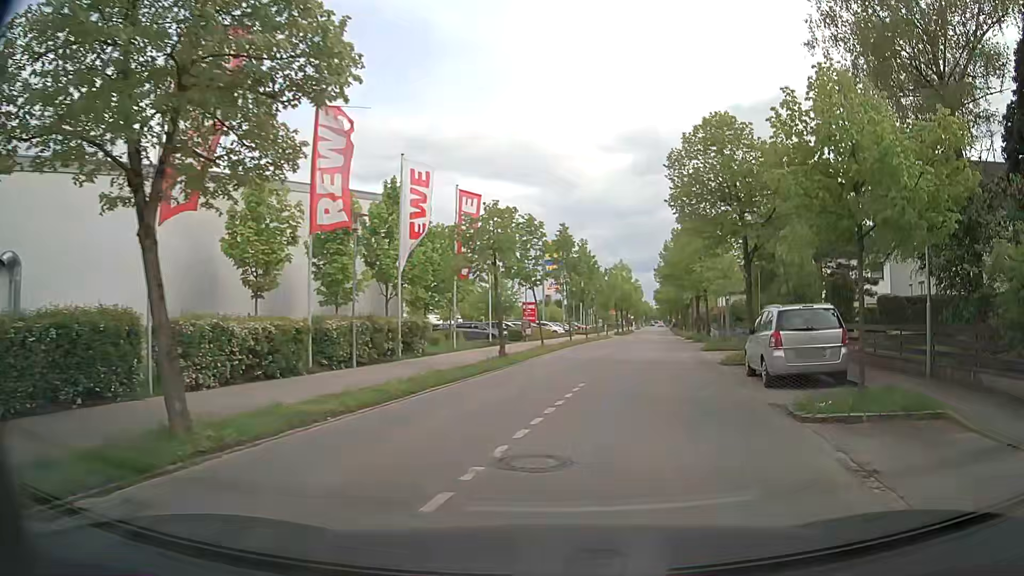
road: residential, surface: asphalt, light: Day
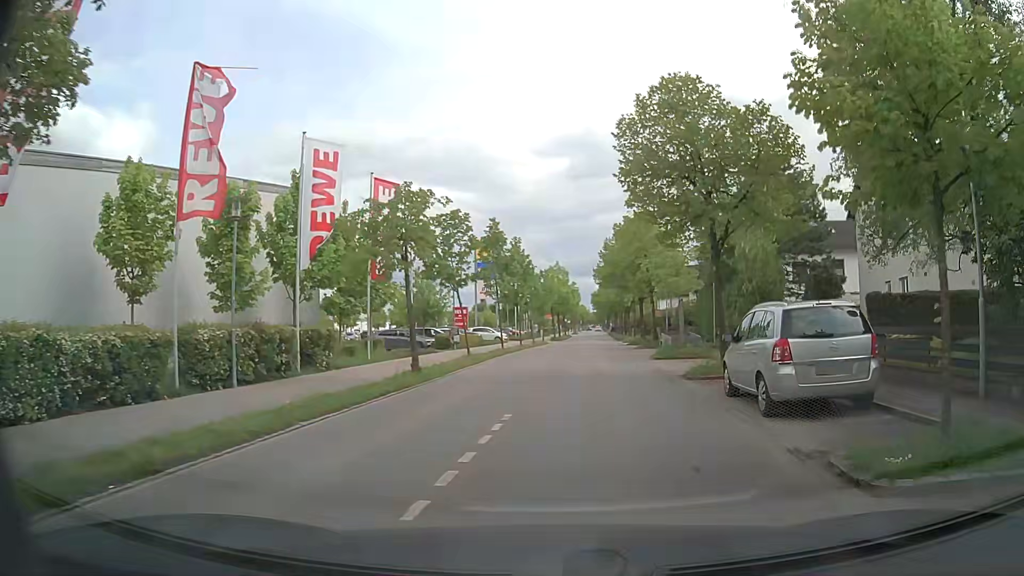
(+0.2, +3.9) m; +5°
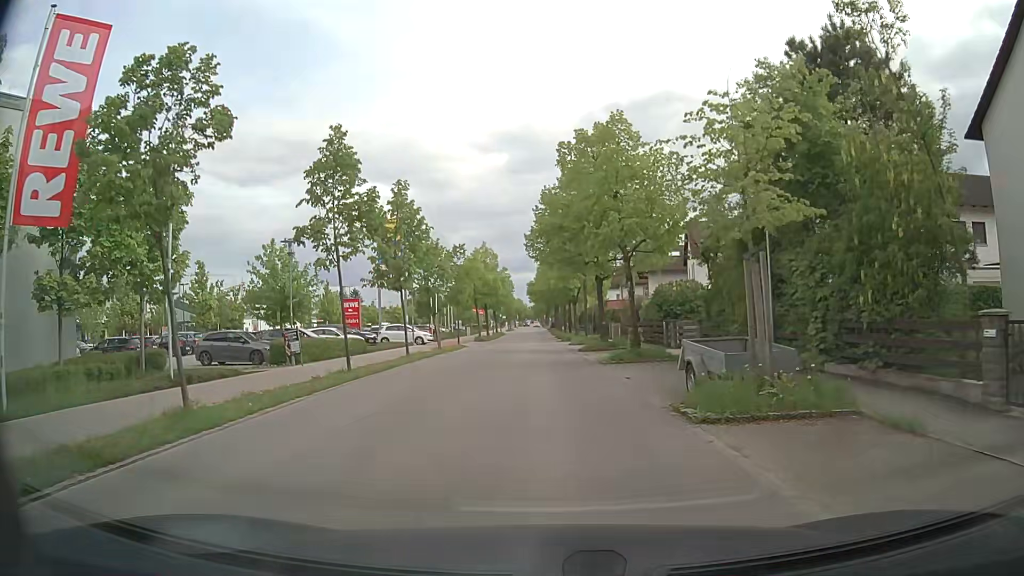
(+1.3, +17.0) m; +5°
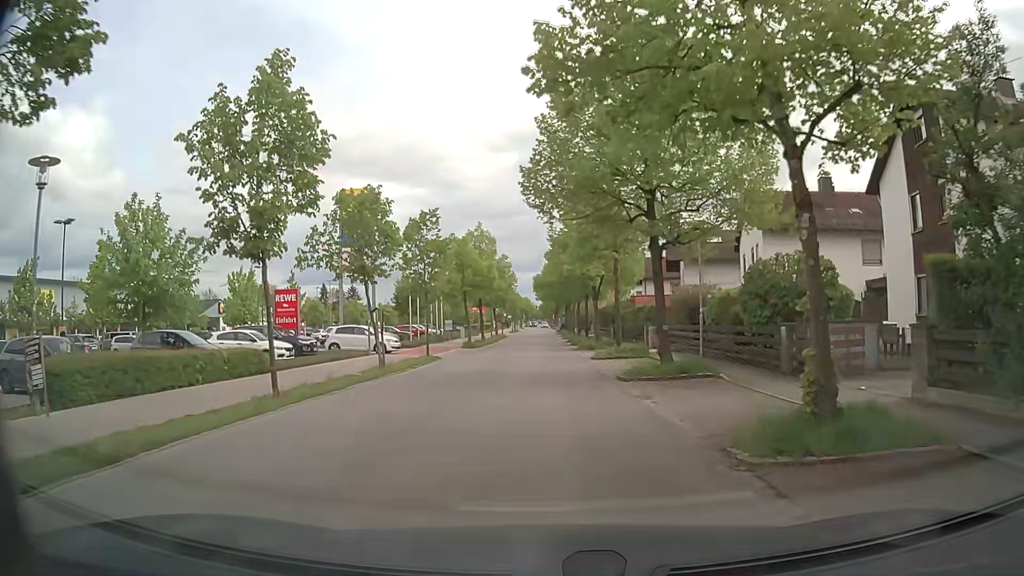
(0.0, +14.2) m; 0°
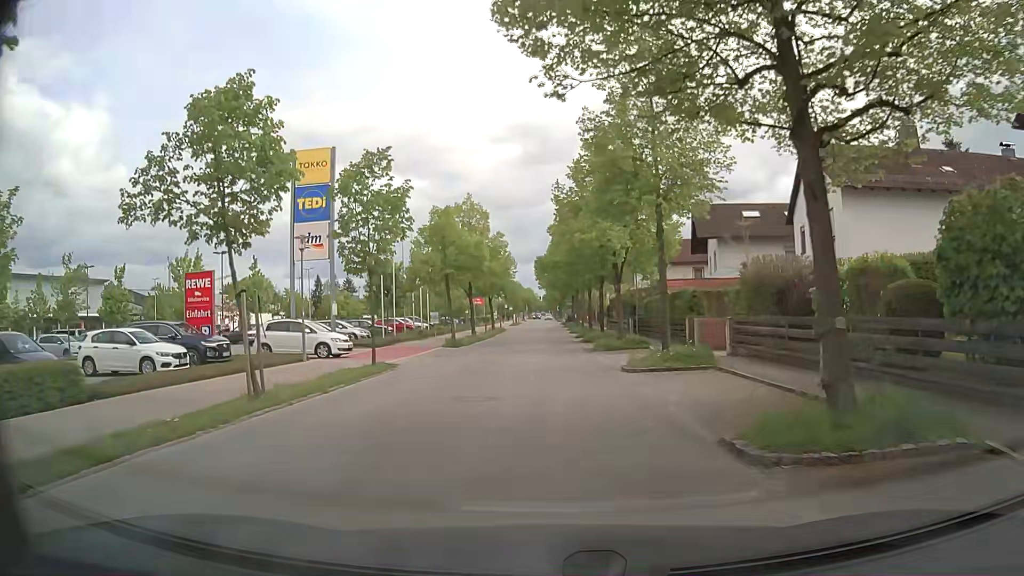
(0.0, +10.0) m; -1°
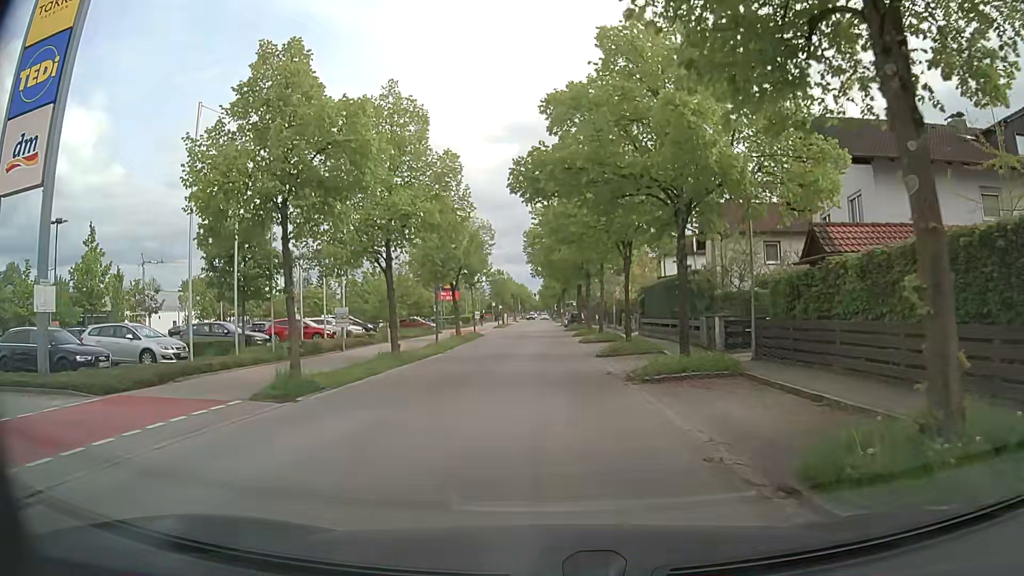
(+0.2, +23.3) m; +1°
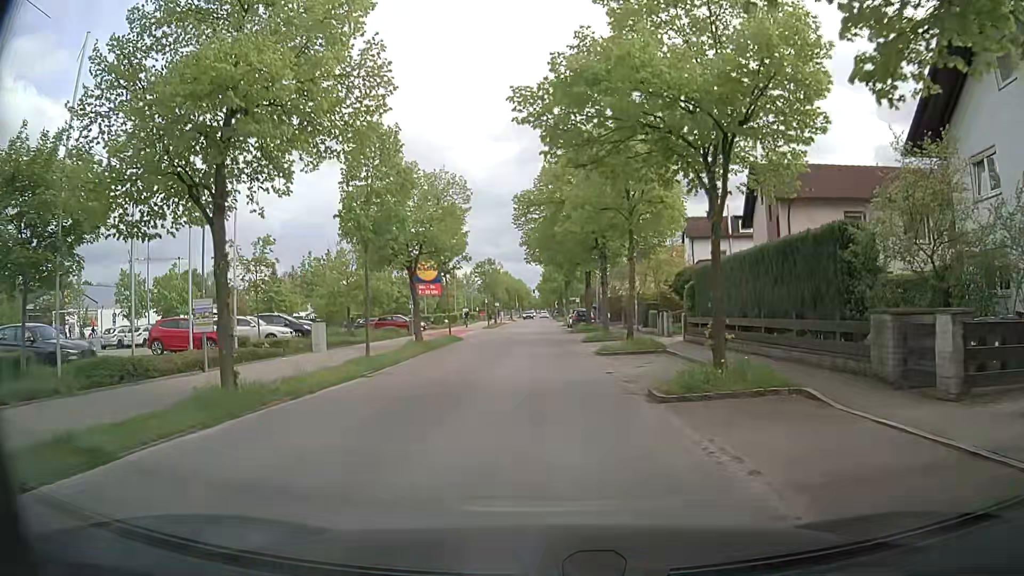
(0.0, +12.7) m; 0°
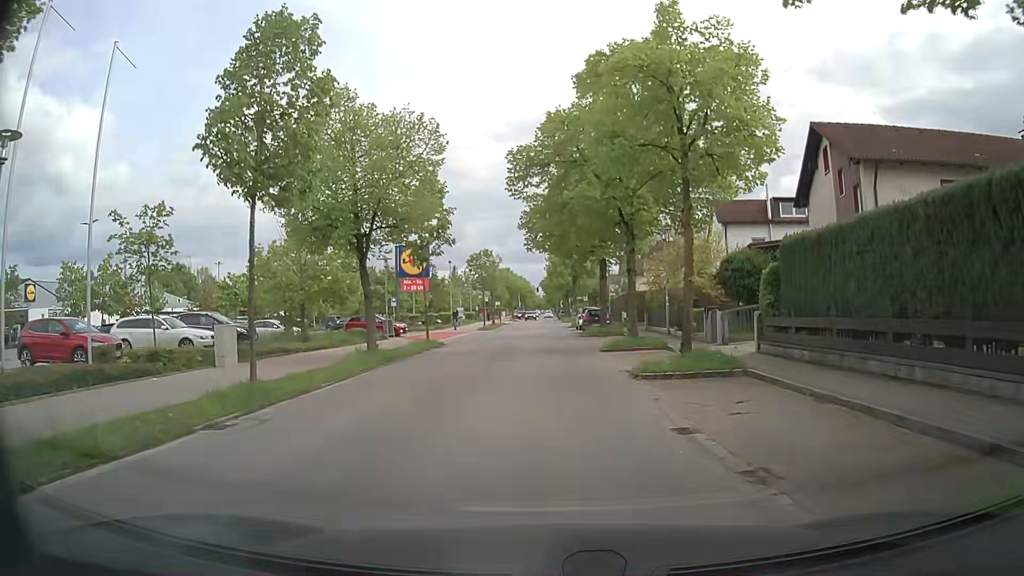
(0.0, +8.6) m; 0°
(0, +10) (0, +20) (0, +30) (0, +40) (0, +50) (0, +60) (0, +70) (0, +80) (-1, +90) (-1, +100) m
